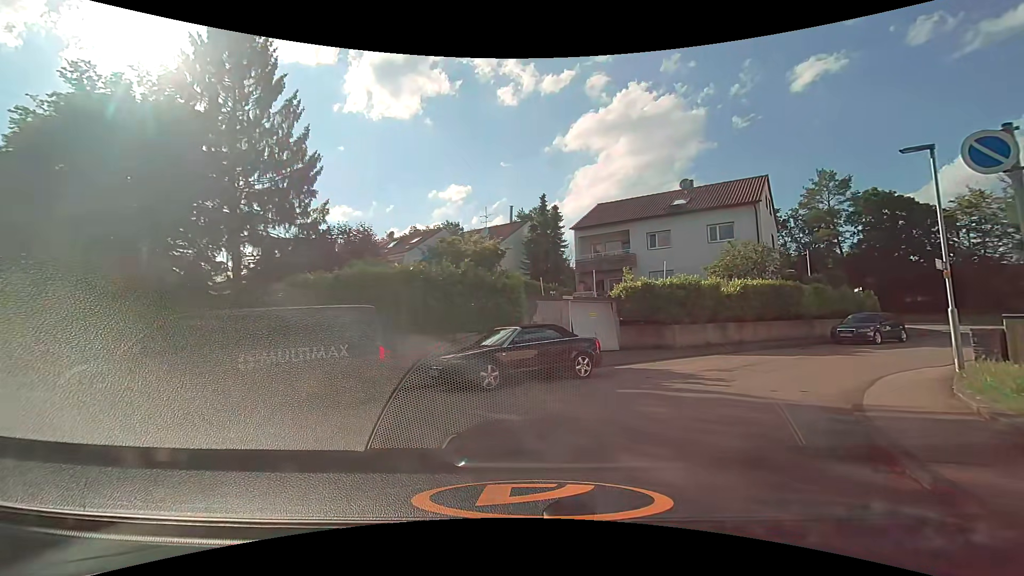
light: Day
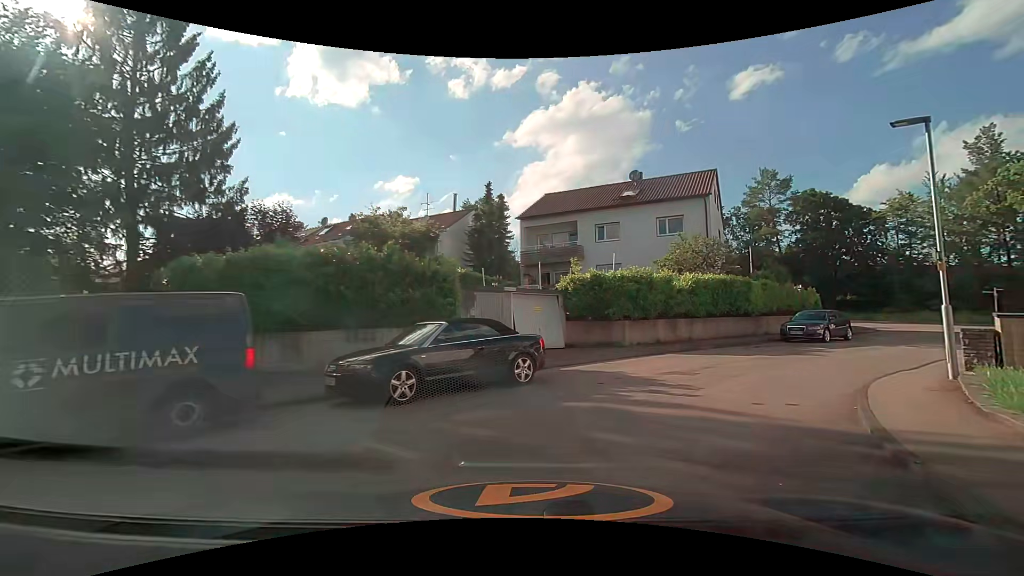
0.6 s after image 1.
(+0.1, +2.3) m; +6°
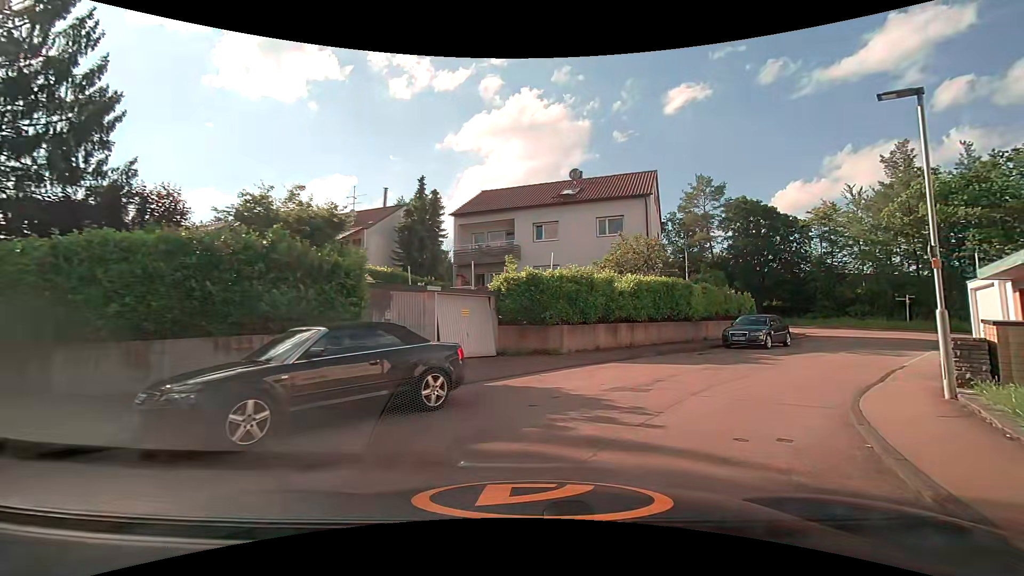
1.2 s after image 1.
(+0.1, +2.3) m; +7°
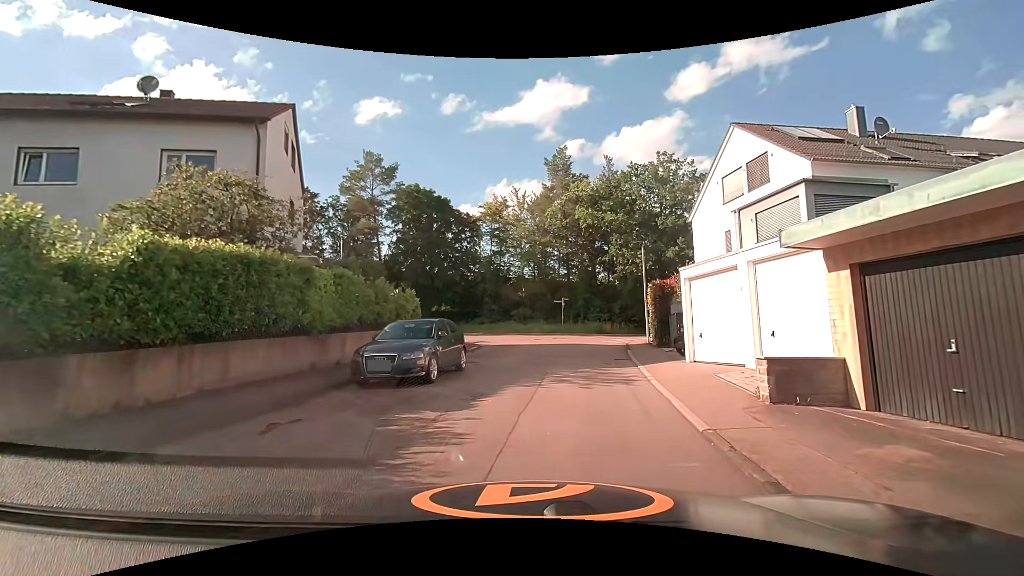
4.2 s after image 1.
(+3.9, +11.0) m; +36°
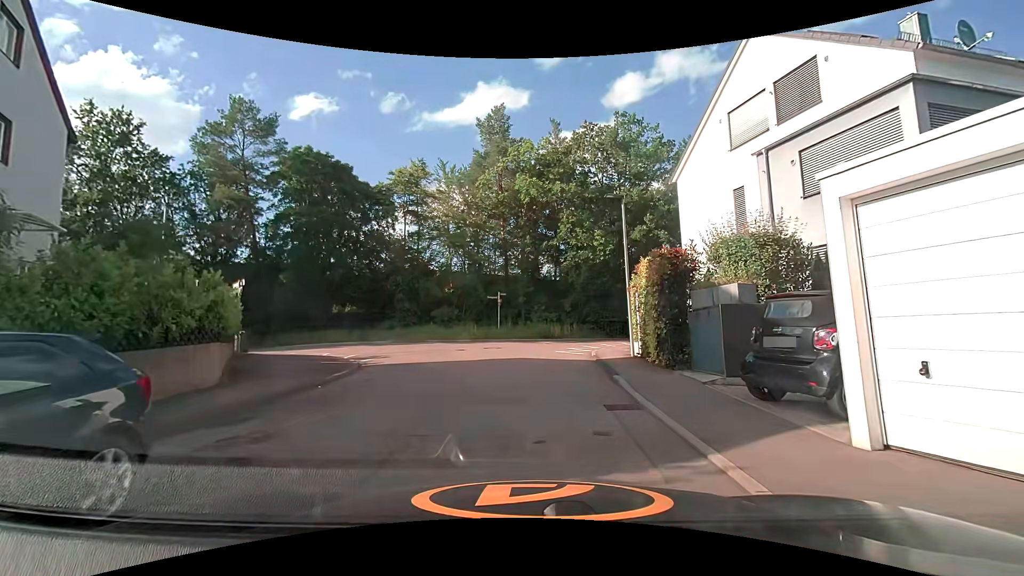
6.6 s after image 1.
(+0.5, +9.5) m; +7°
